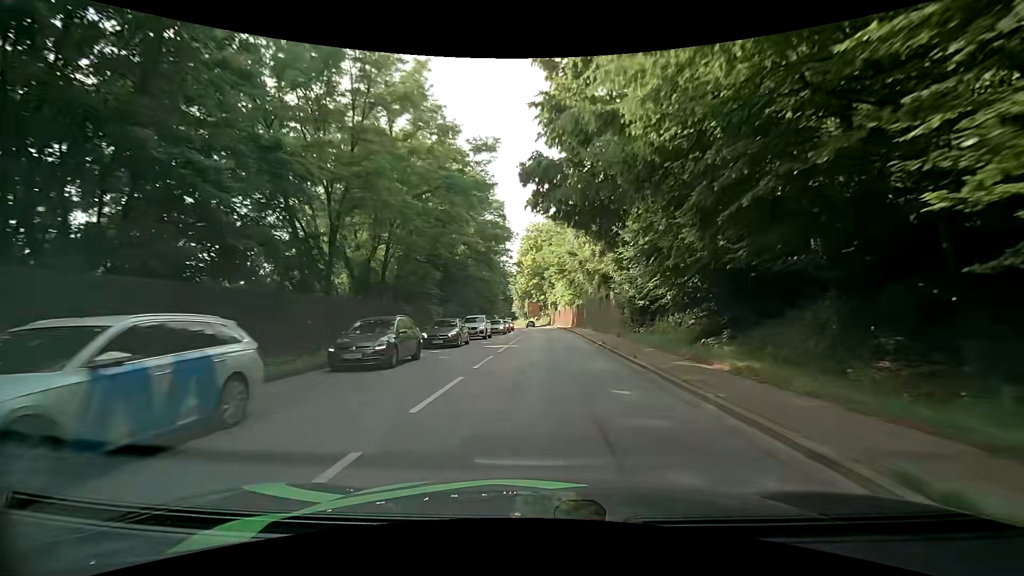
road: primary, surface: asphalt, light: Day
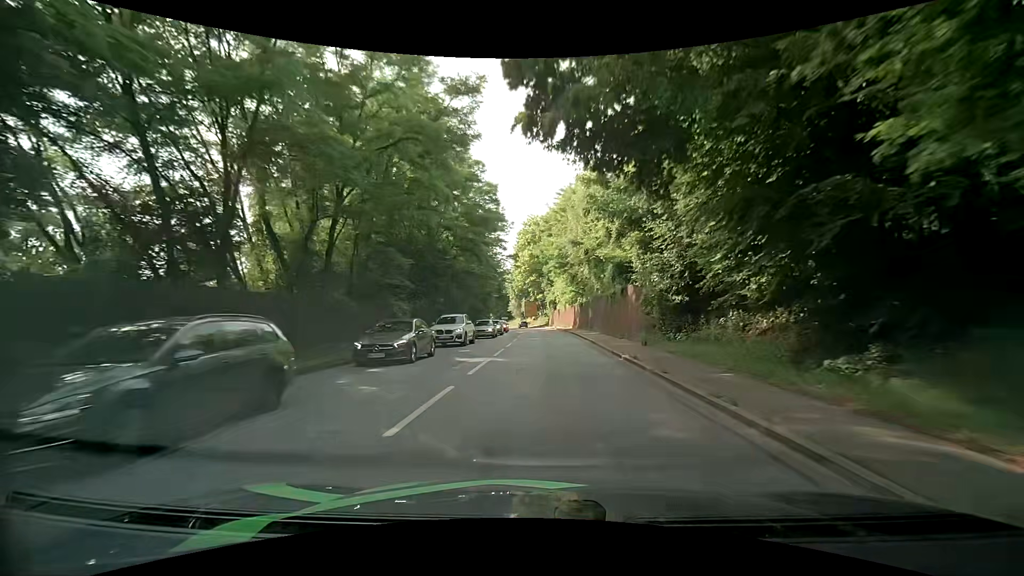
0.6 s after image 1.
(0.0, +7.4) m; 0°
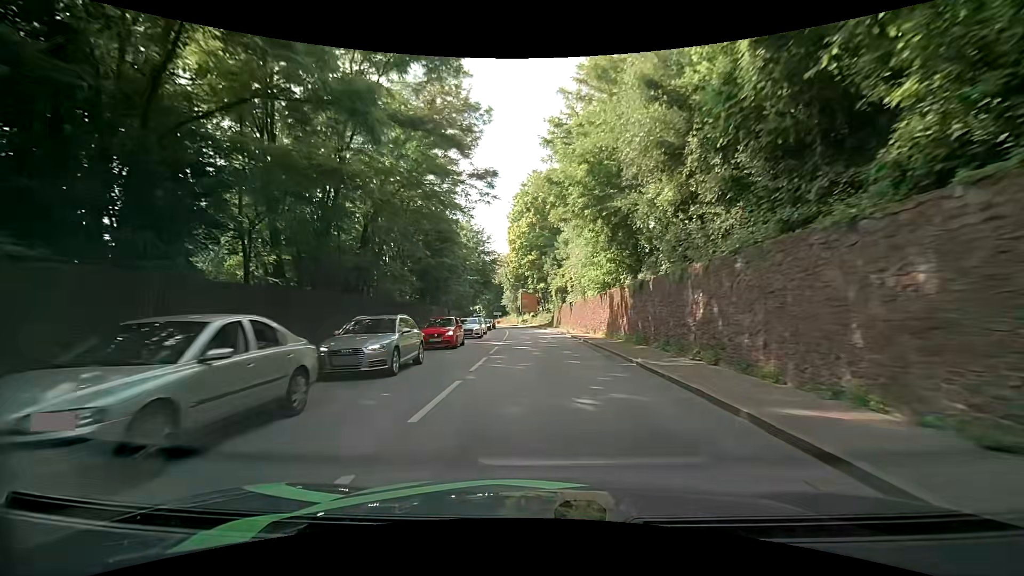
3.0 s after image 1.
(+0.5, +29.4) m; +1°
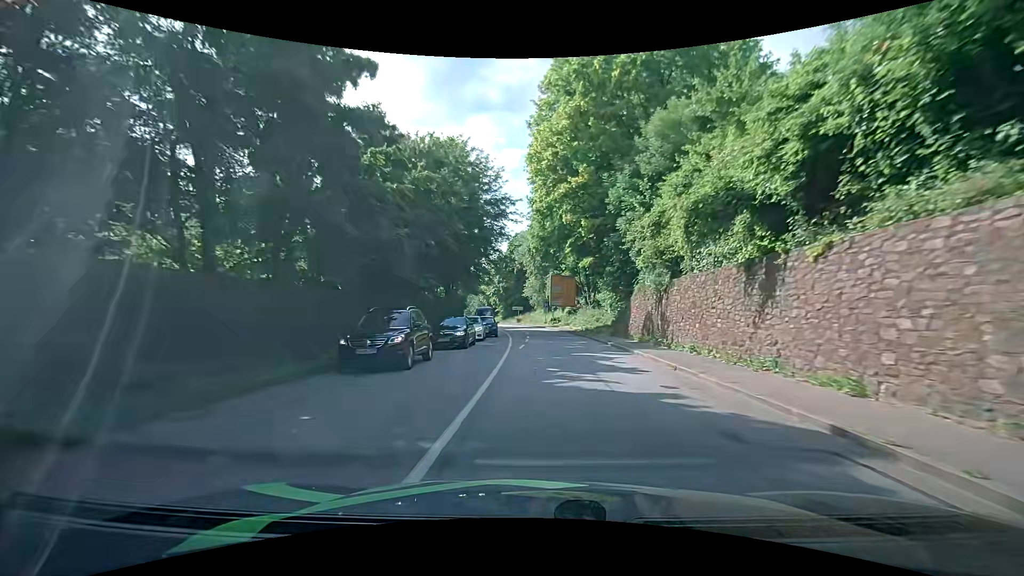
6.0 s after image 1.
(-1.3, +37.0) m; -3°
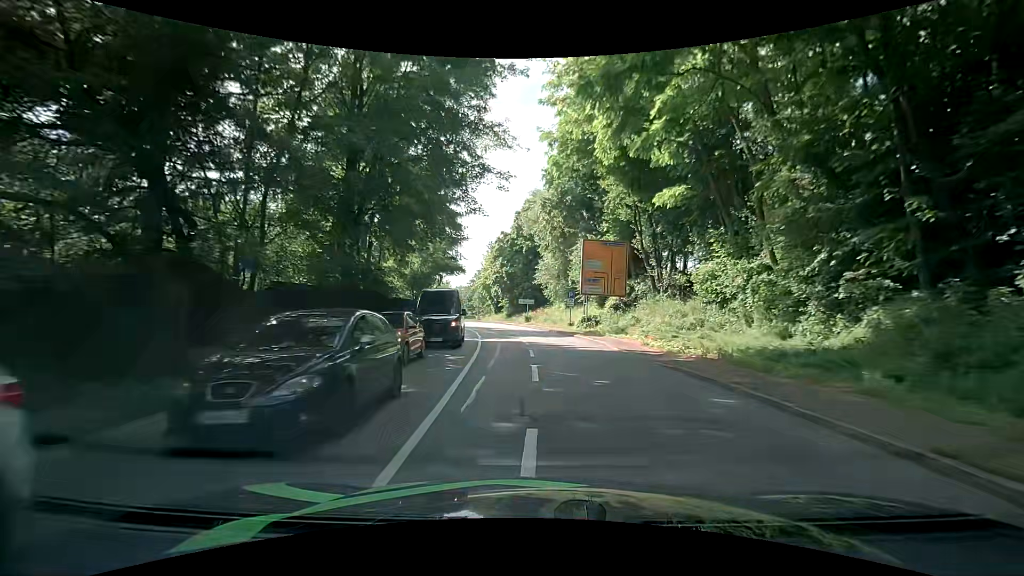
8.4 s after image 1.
(-0.3, +28.8) m; -2°
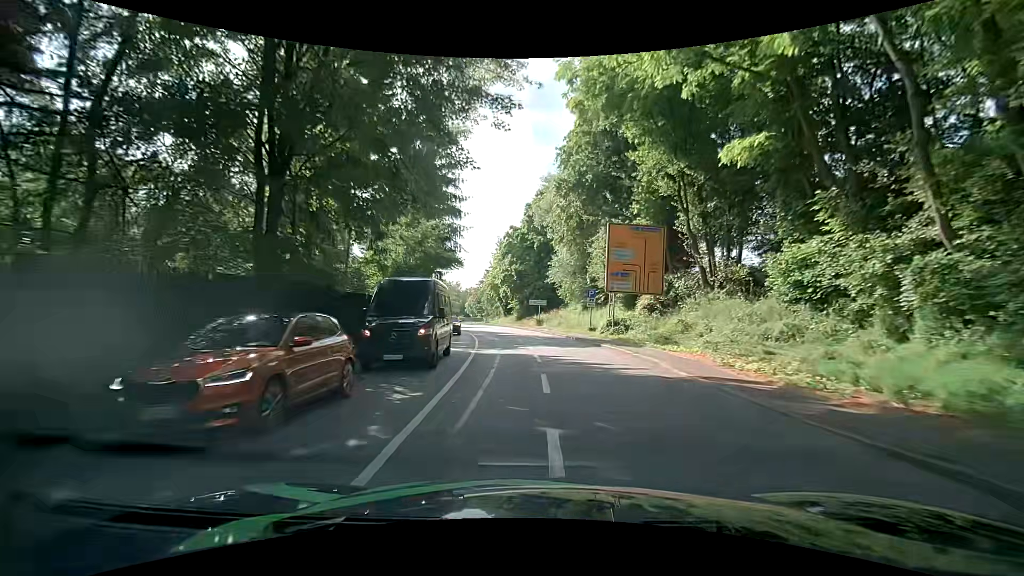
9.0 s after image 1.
(0.0, +7.1) m; -1°
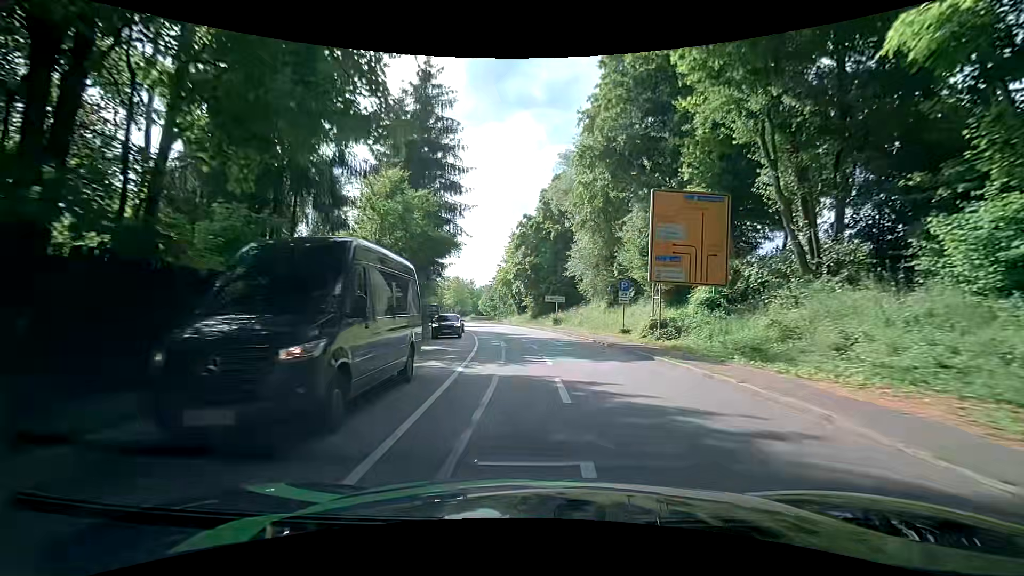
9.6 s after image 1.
(-0.1, +7.2) m; -2°
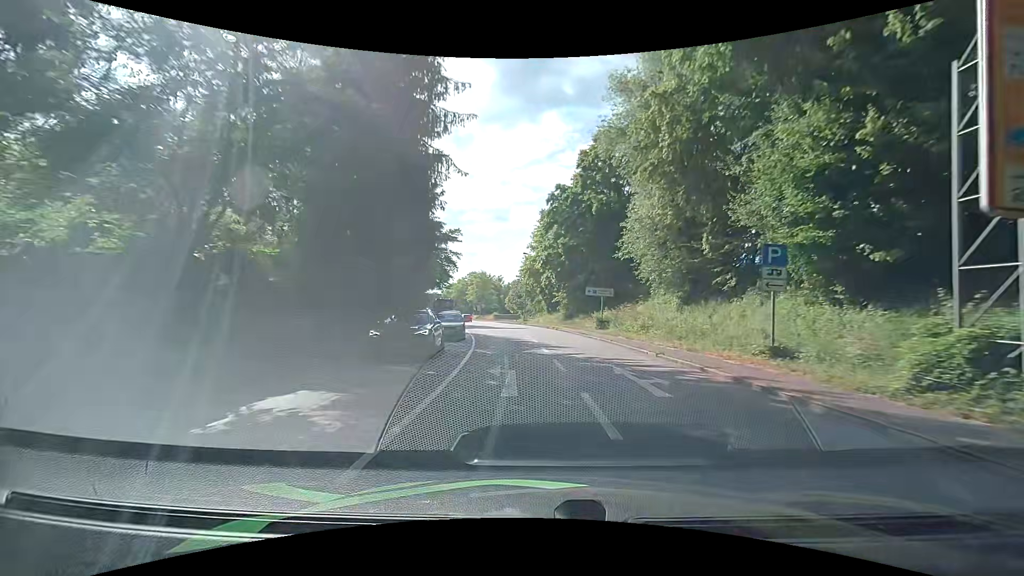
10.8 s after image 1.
(-0.4, +14.3) m; -3°
(0, +10) (-1, +20) (-2, +30) (-3, +40) (-4, +50) (-6, +60) (-8, +69) (-10, +79) (-12, +89) (-14, +99) m
